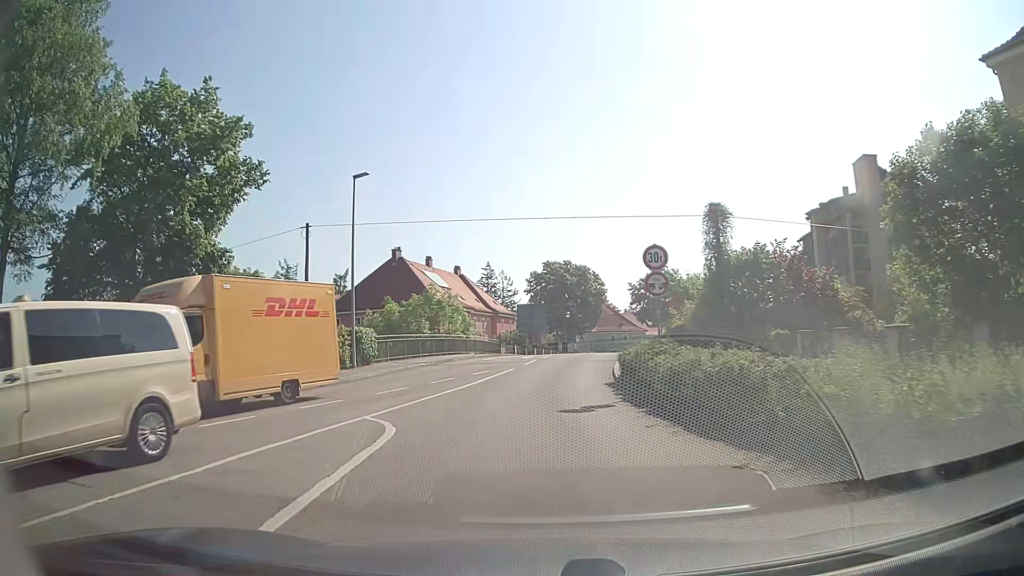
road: tertiary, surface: asphalt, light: Day
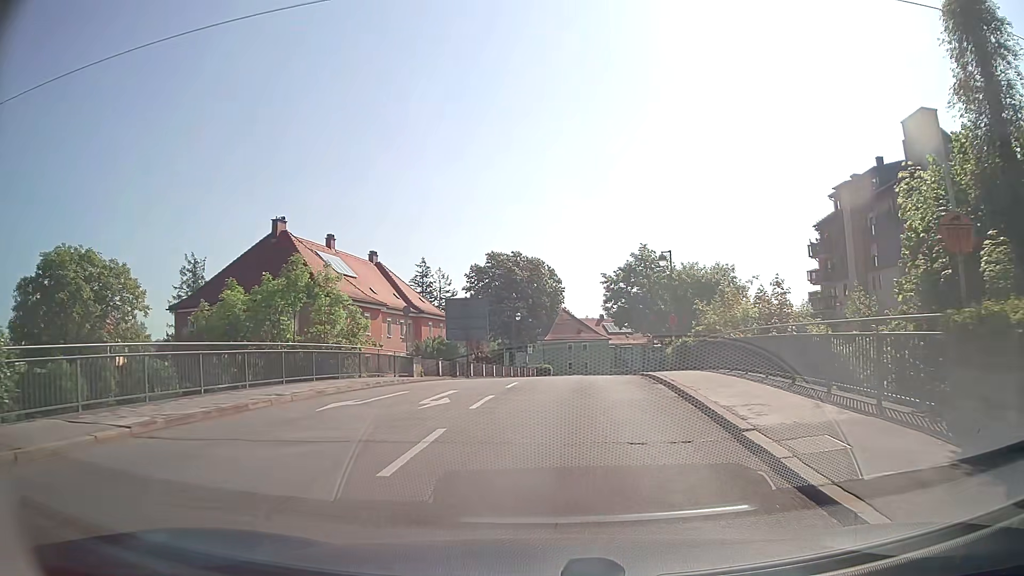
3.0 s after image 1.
(-0.1, +21.2) m; +4°
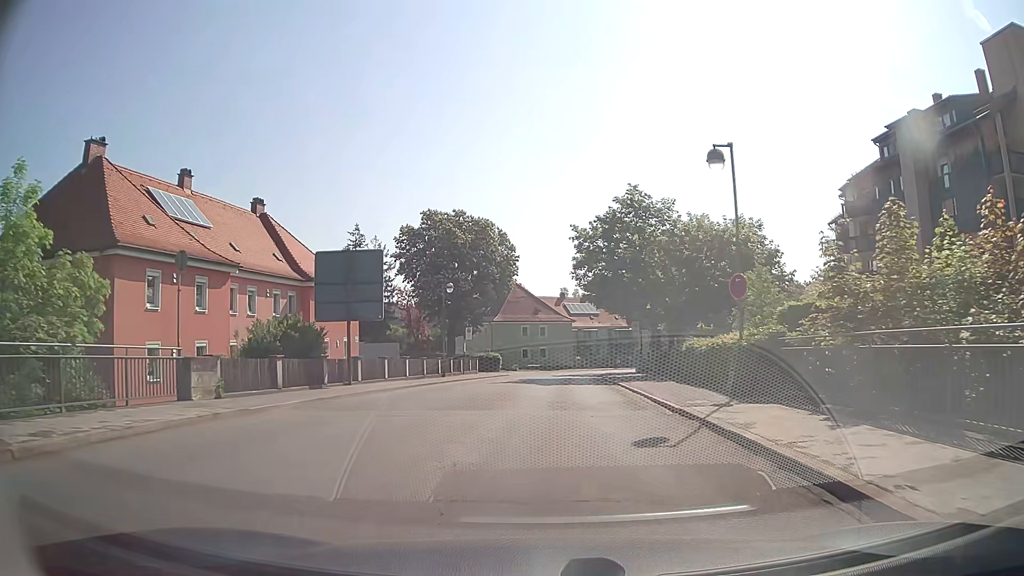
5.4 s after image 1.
(+0.8, +18.4) m; +3°
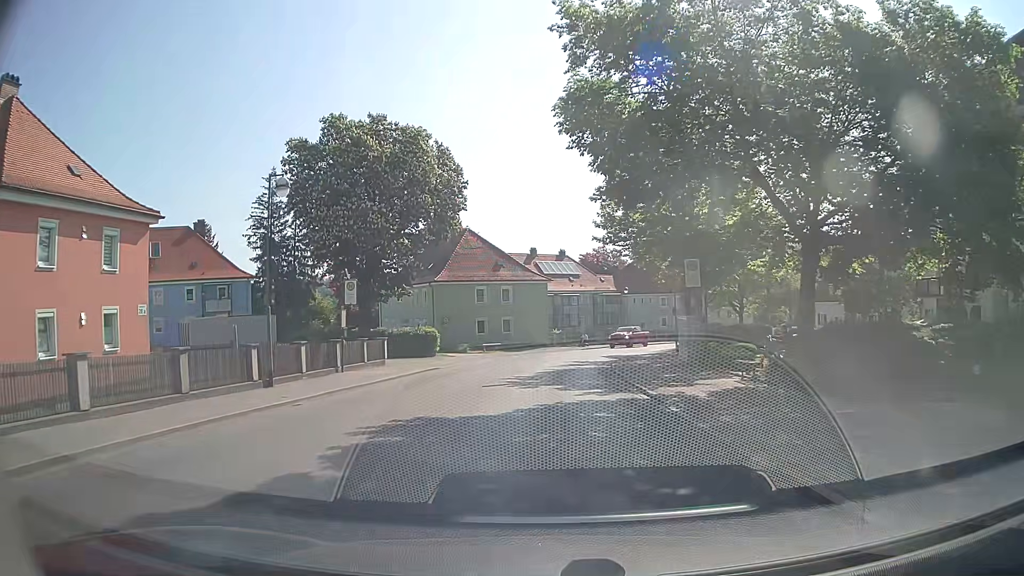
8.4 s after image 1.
(+0.8, +24.6) m; +3°
(0, +10) (0, +20) (+1, +30) (+2, +40) (+5, +49) (+9, +59) (+13, +68) (+19, +76) (+24, +84) (+30, +93) m
